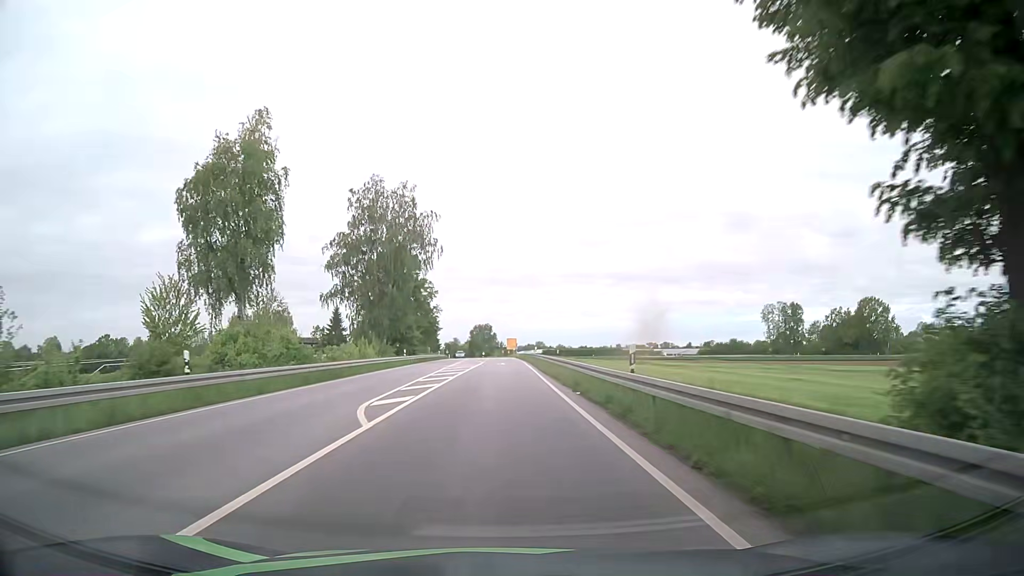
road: primary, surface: asphalt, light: Day
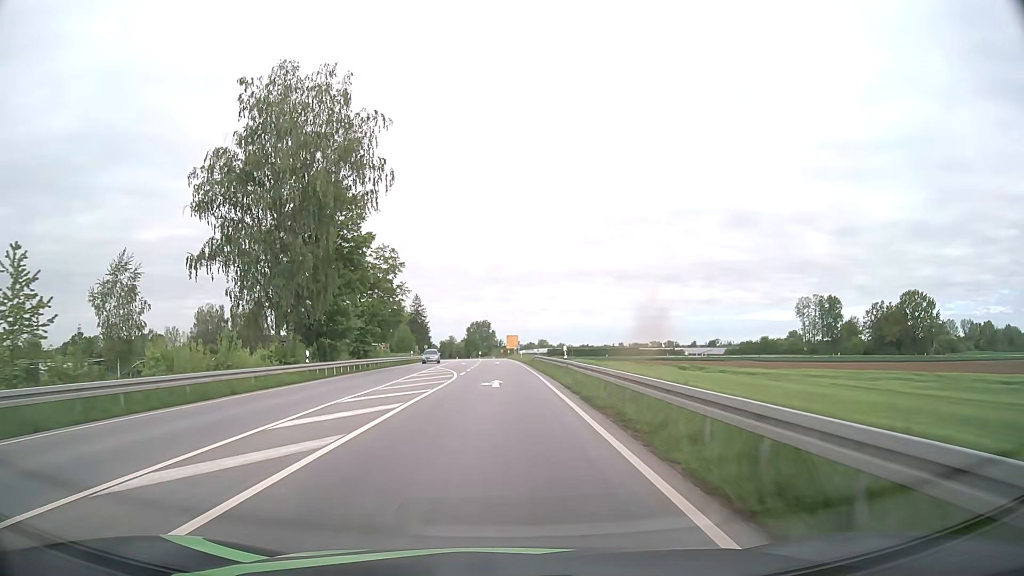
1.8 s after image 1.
(+0.1, +32.1) m; 0°
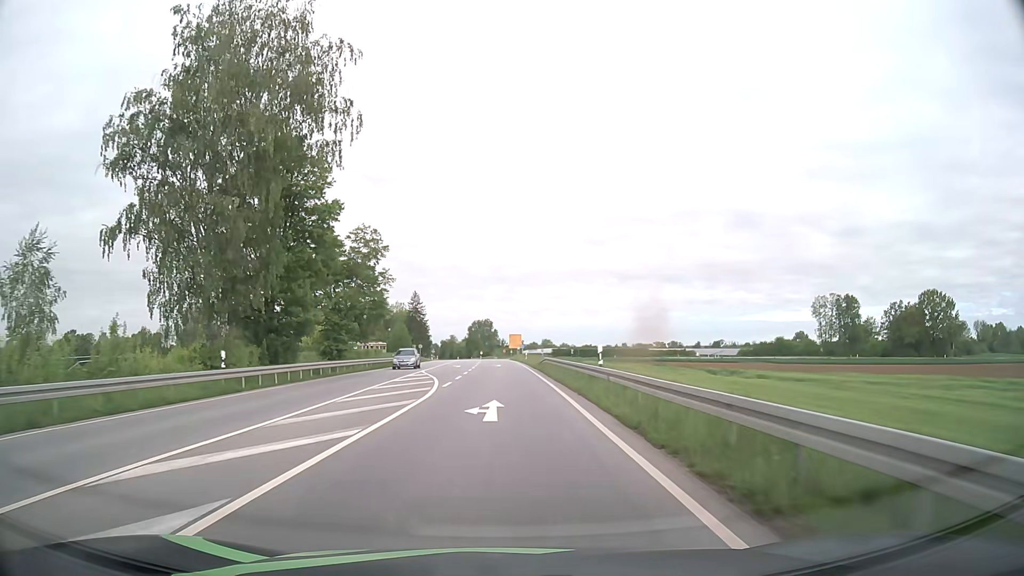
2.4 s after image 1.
(0.0, +10.7) m; 0°
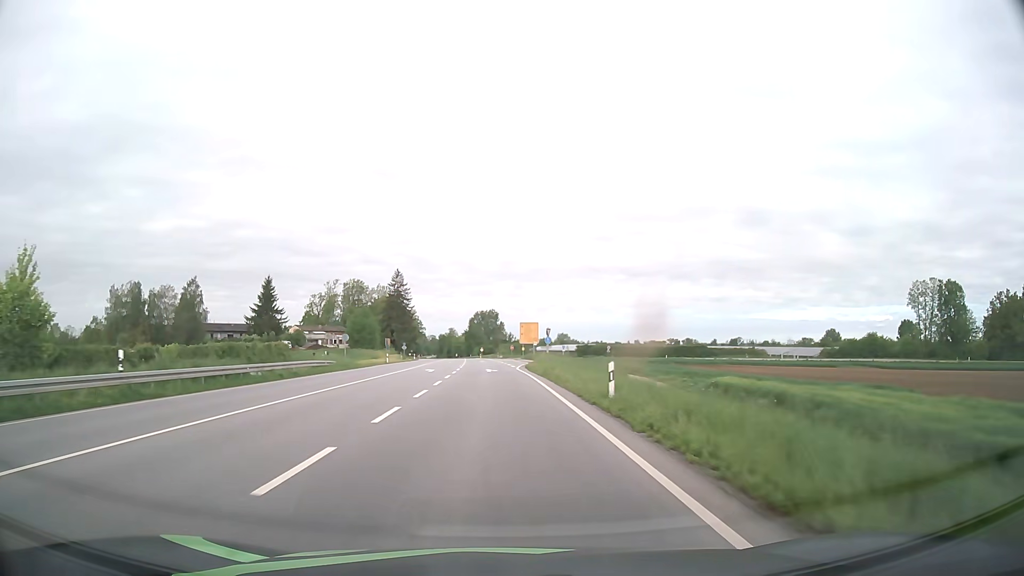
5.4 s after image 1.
(-0.3, +54.0) m; -1°
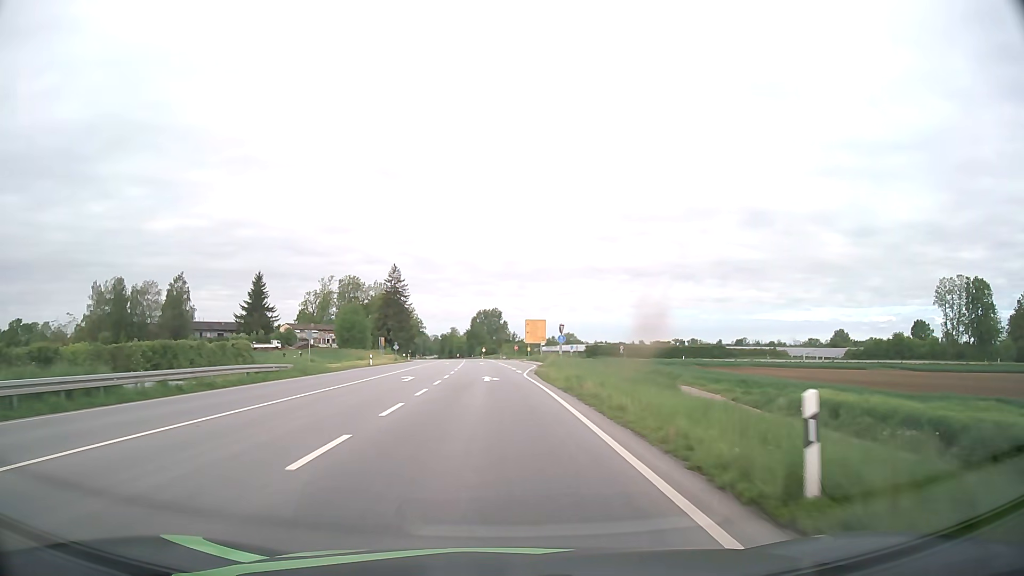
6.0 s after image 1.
(0.0, +10.8) m; 0°
